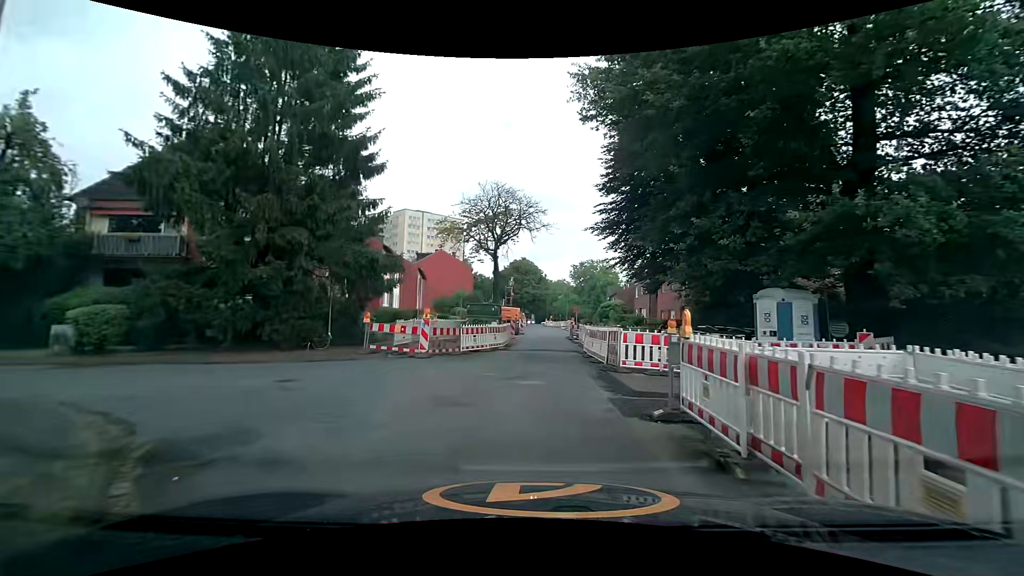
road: residential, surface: asphalt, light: Day
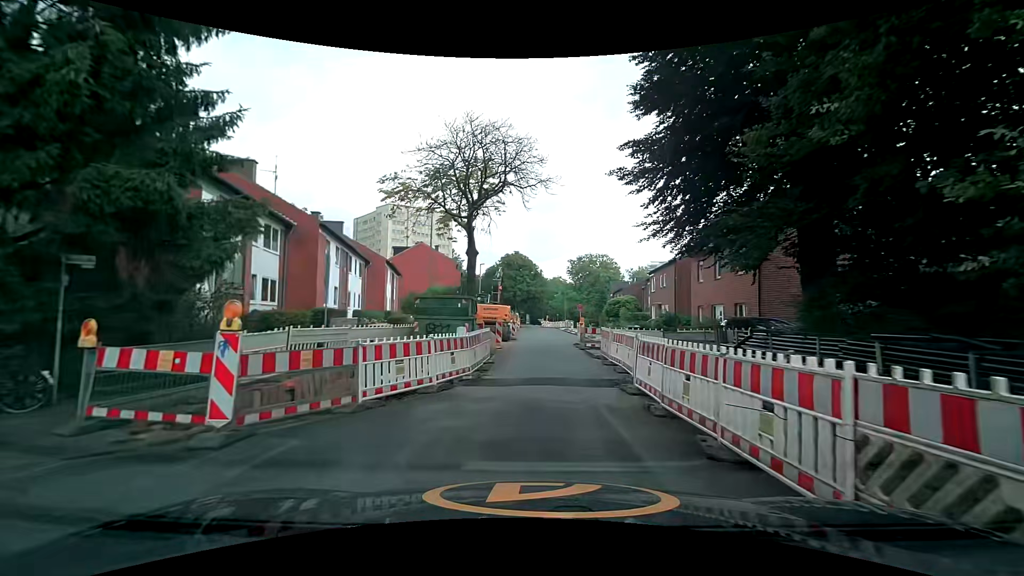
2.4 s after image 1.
(-0.1, +10.9) m; +1°
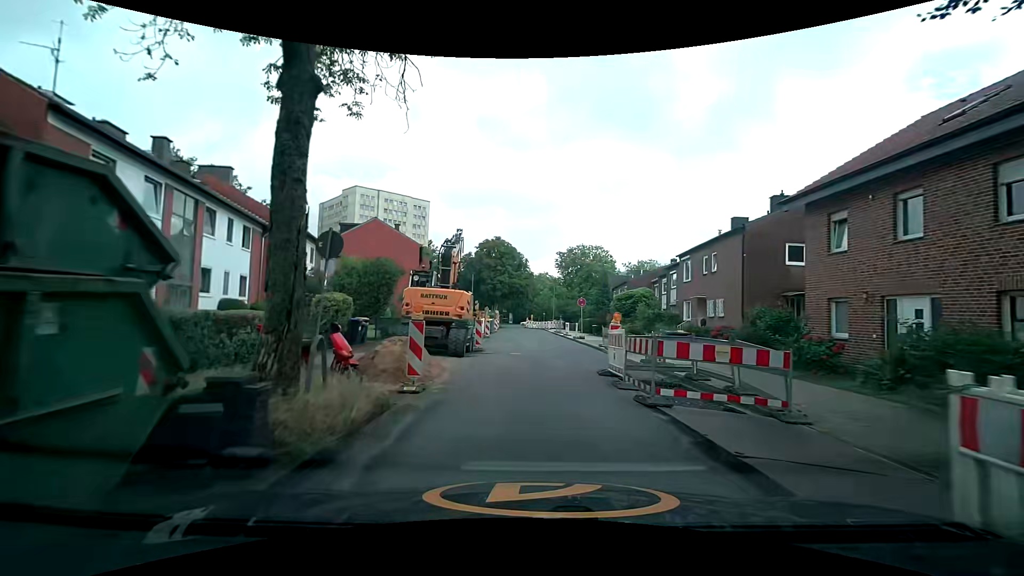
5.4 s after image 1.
(-0.1, +15.6) m; +2°
